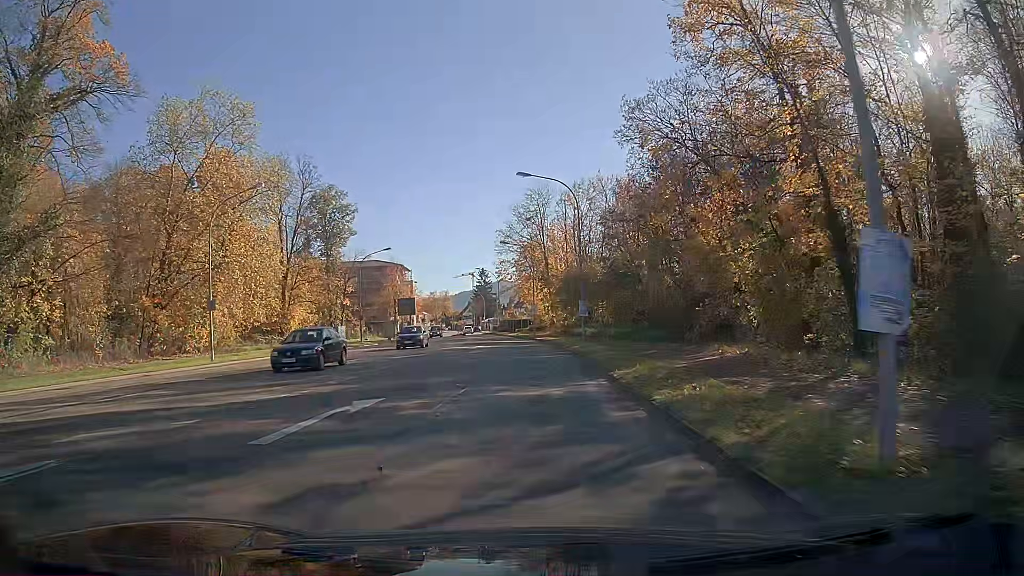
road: secondary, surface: asphalt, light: Day
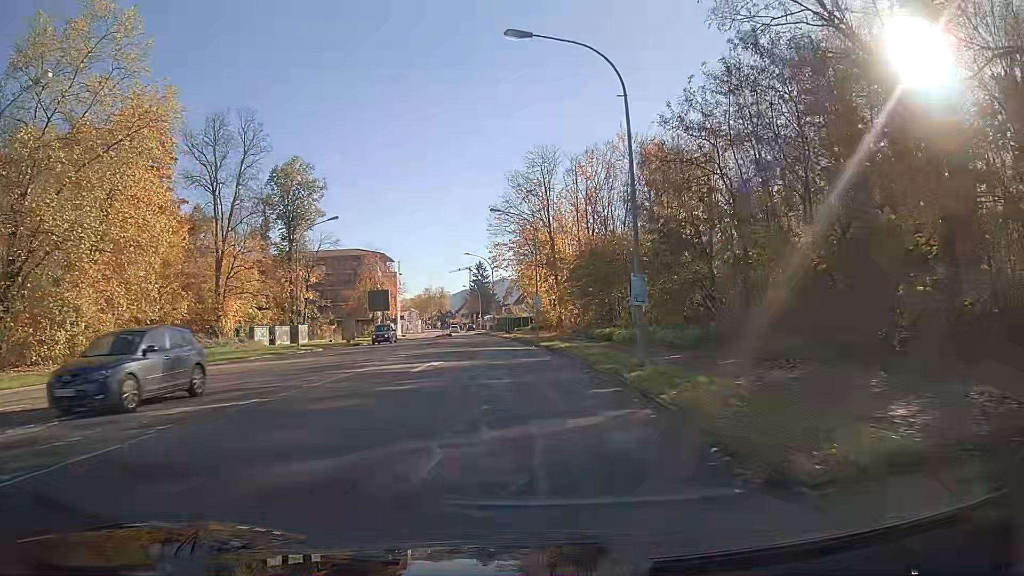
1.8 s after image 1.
(-0.1, +18.9) m; -1°
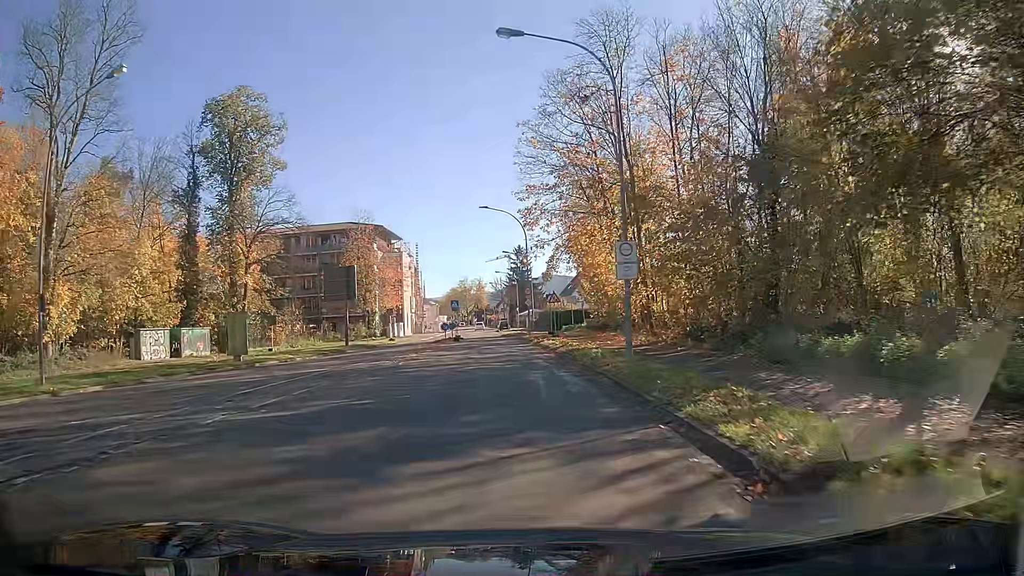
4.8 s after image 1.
(-1.0, +31.2) m; -4°
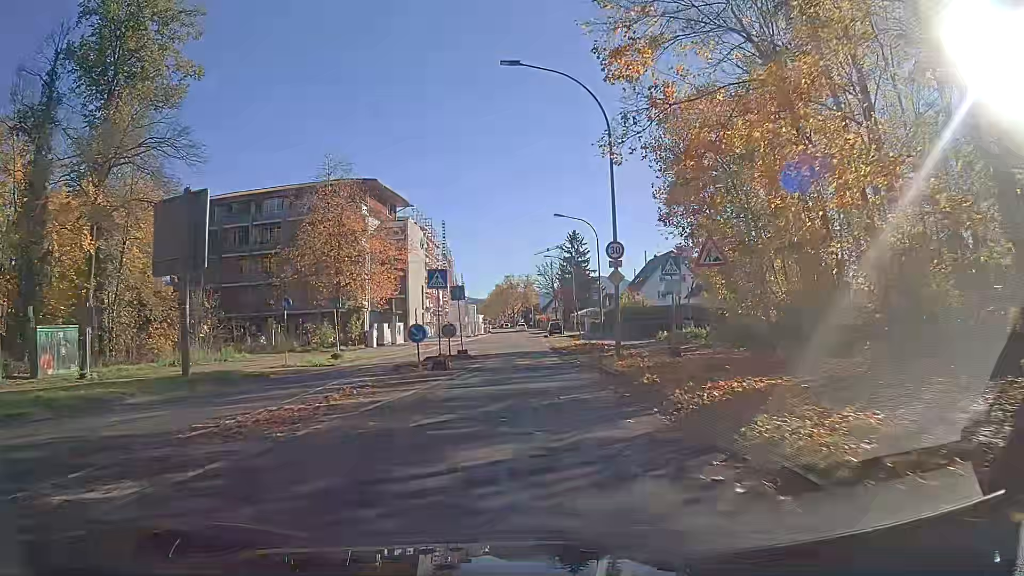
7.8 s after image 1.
(-1.4, +28.6) m; -4°
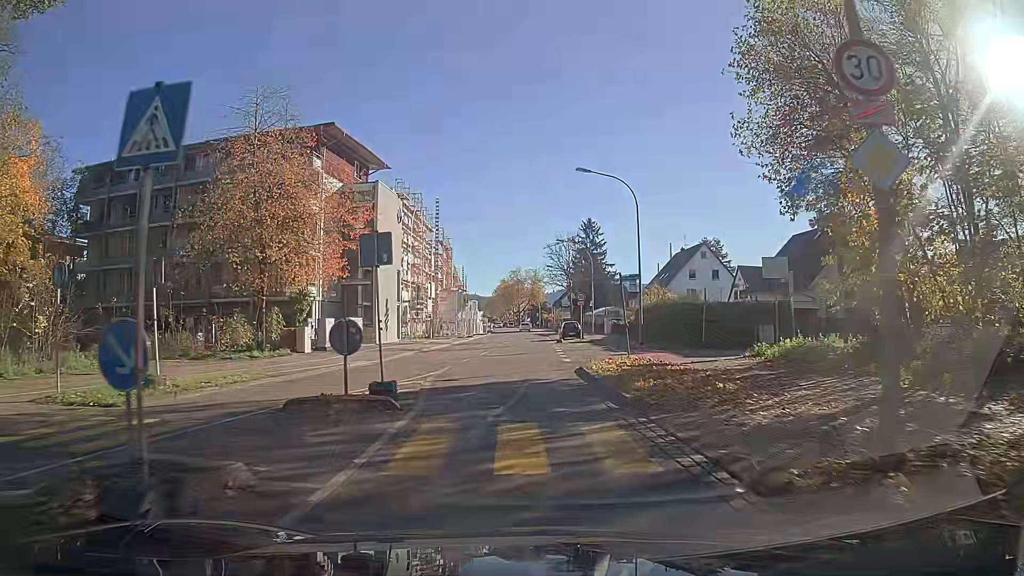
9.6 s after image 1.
(-0.1, +15.9) m; 0°
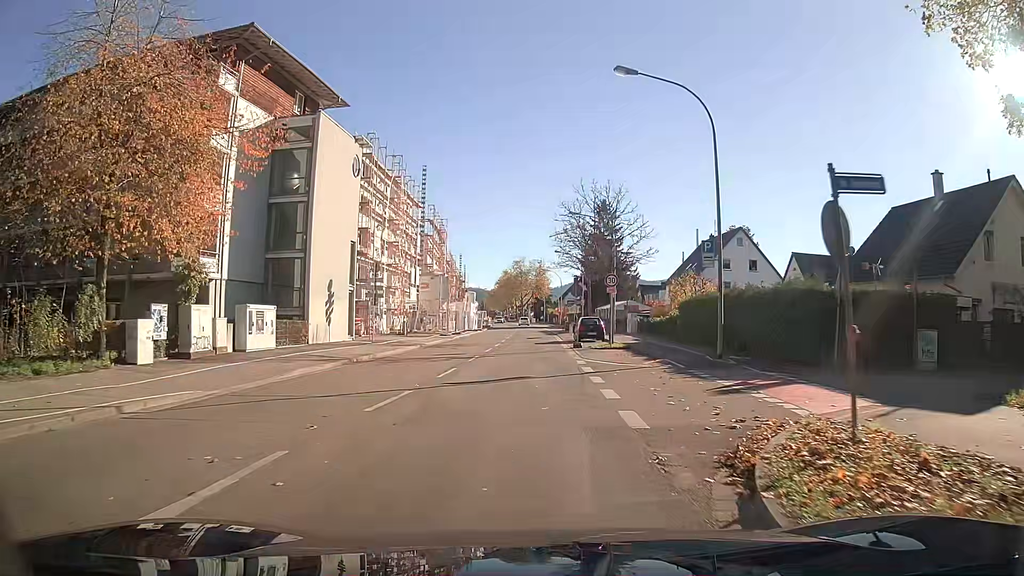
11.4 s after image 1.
(0.0, +14.8) m; 0°
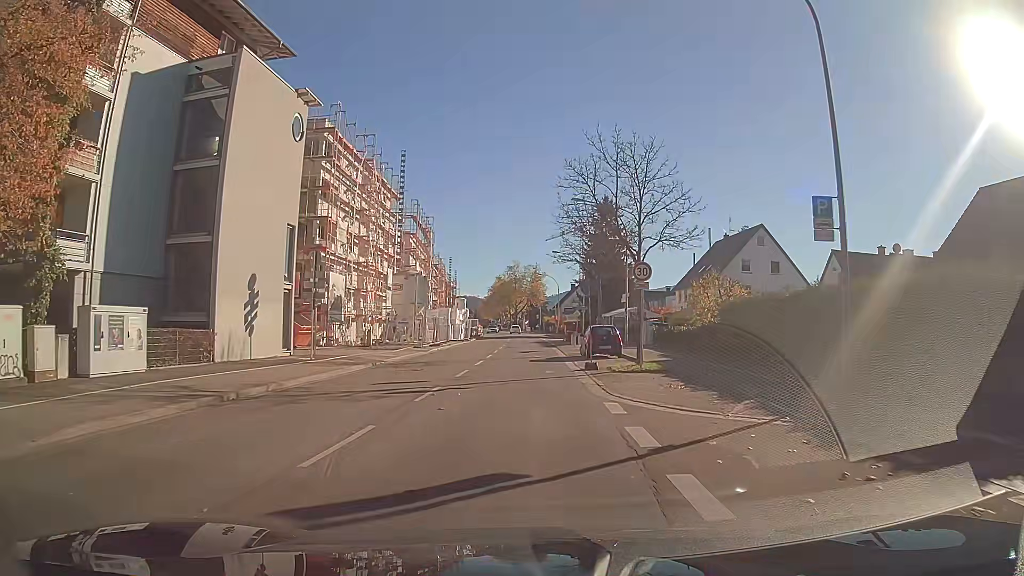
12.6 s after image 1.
(0.0, +9.4) m; 0°
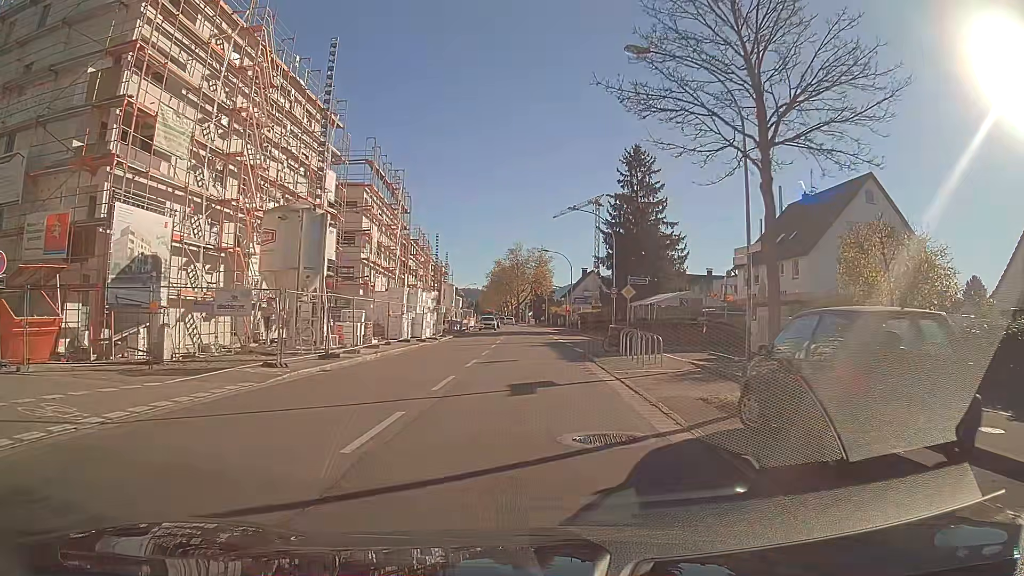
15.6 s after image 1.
(0.0, +24.3) m; 0°
(0, +10) (0, +20) (0, +30) (+1, +40) (+2, +50) (+2, +60) (+2, +70) (+2, +80) (+1, +90) (+8, +97) m
